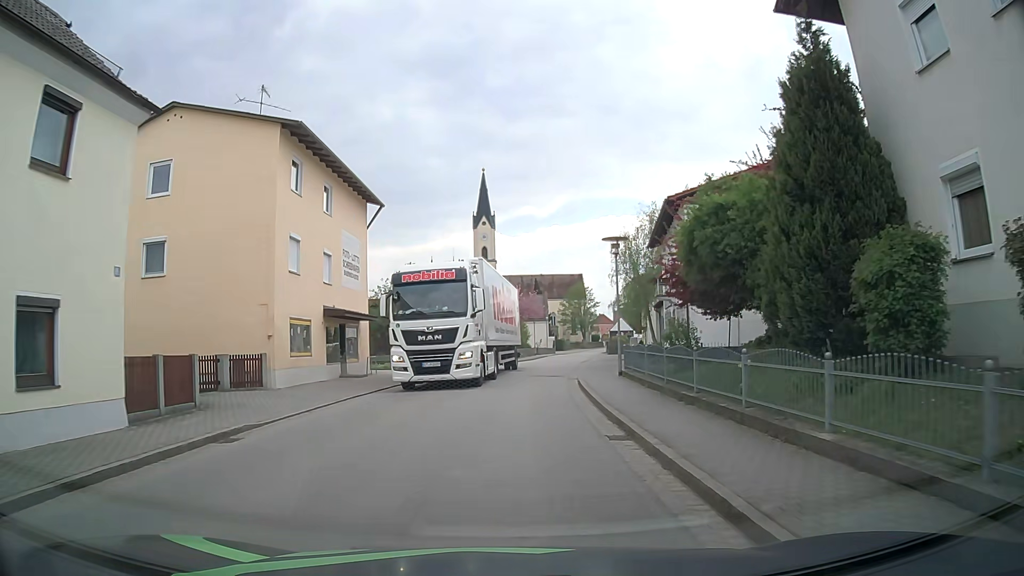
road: secondary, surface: asphalt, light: Day
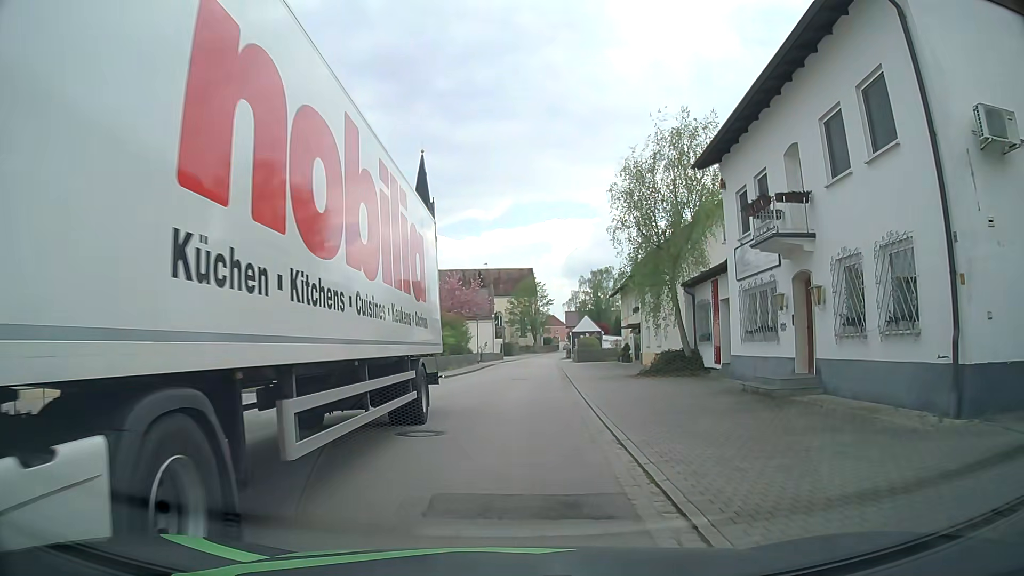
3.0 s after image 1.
(+0.6, +20.4) m; +4°
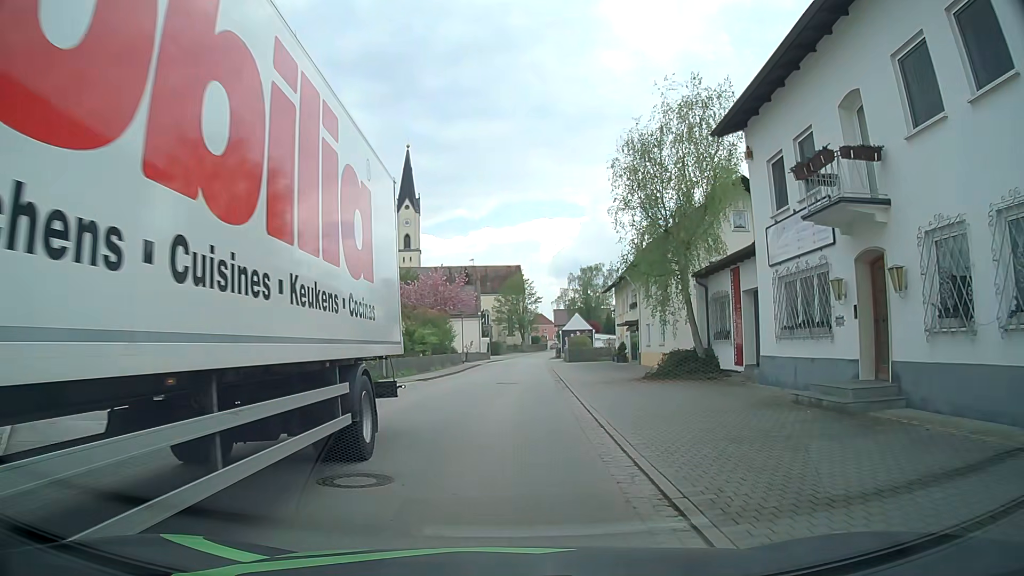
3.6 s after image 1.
(+0.1, +3.7) m; +2°
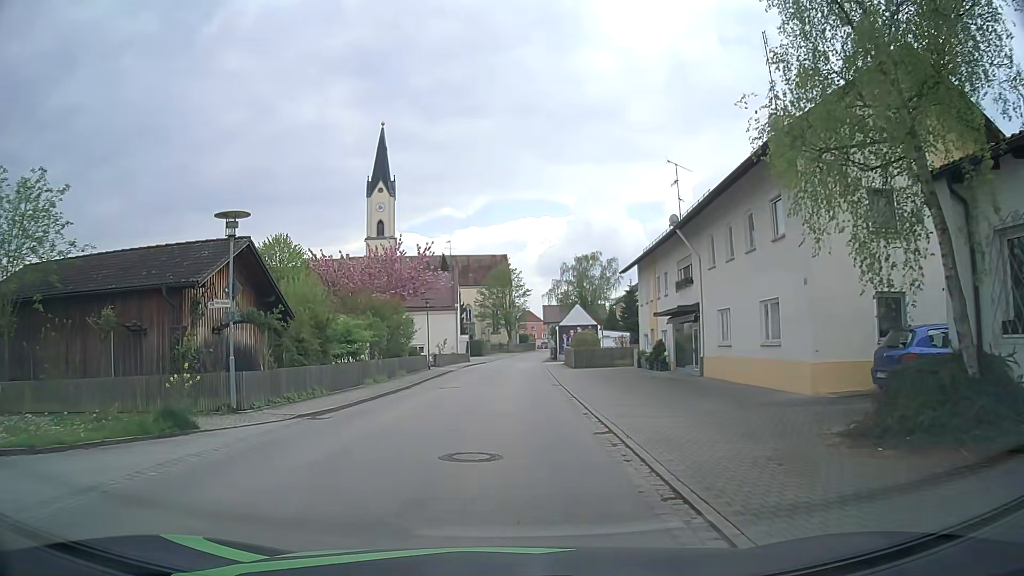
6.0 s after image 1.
(0.0, +16.3) m; +1°
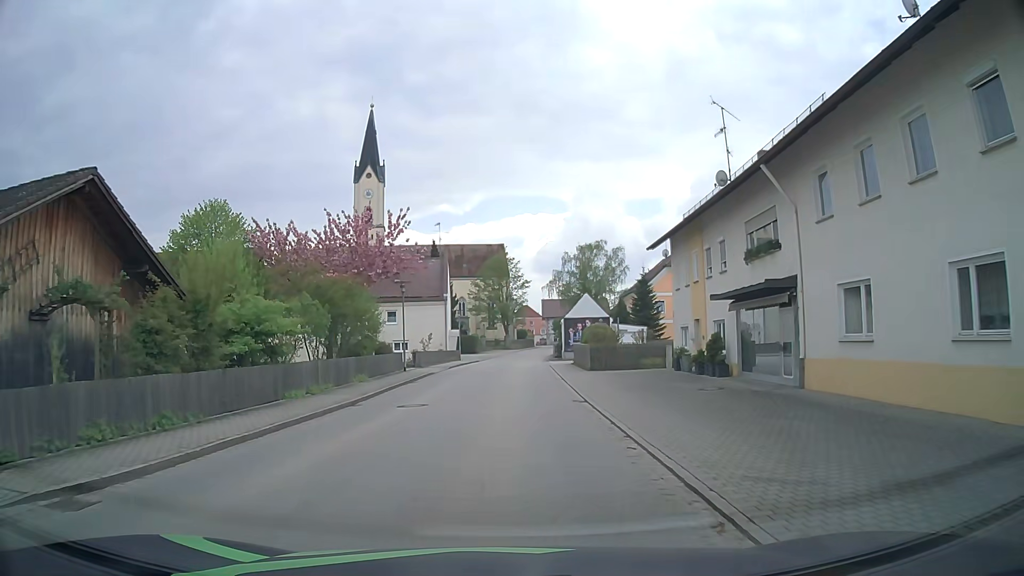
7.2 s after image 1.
(0.0, +9.4) m; 0°
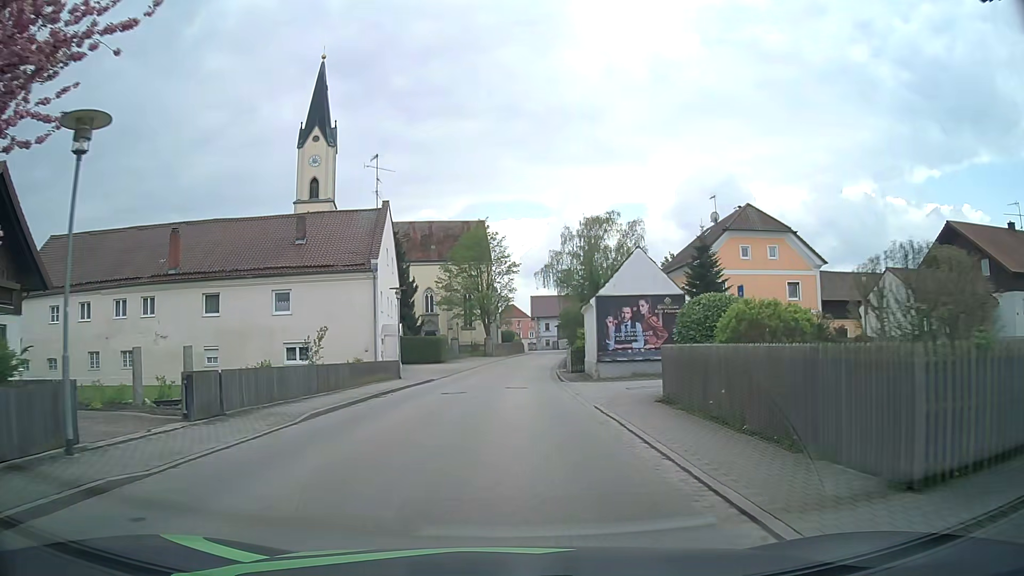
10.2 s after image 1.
(+0.4, +27.2) m; +2°
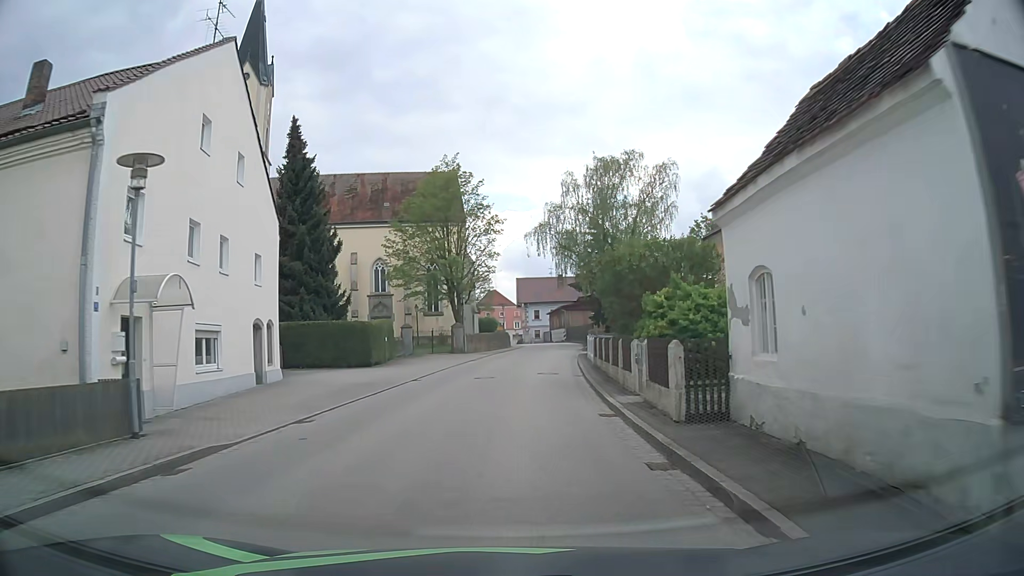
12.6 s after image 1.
(+0.1, +23.8) m; +1°
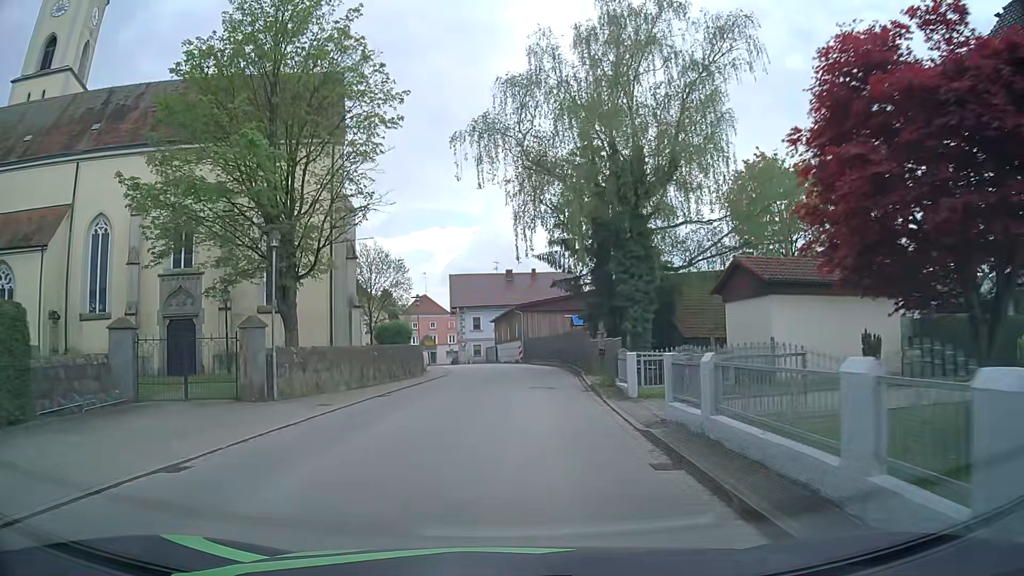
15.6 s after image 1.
(+1.4, +31.0) m; +6°
